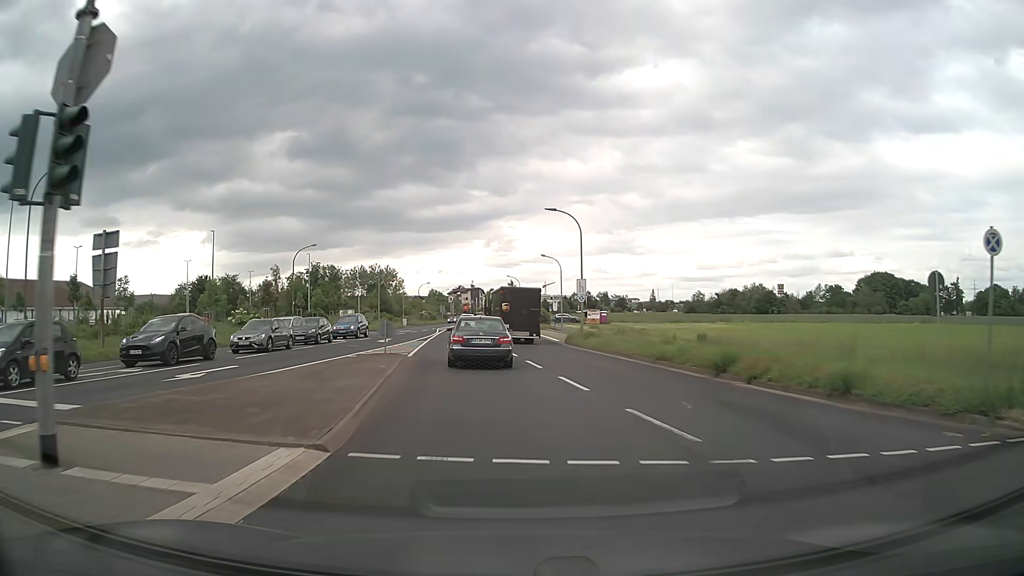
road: tertiary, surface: asphalt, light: Day
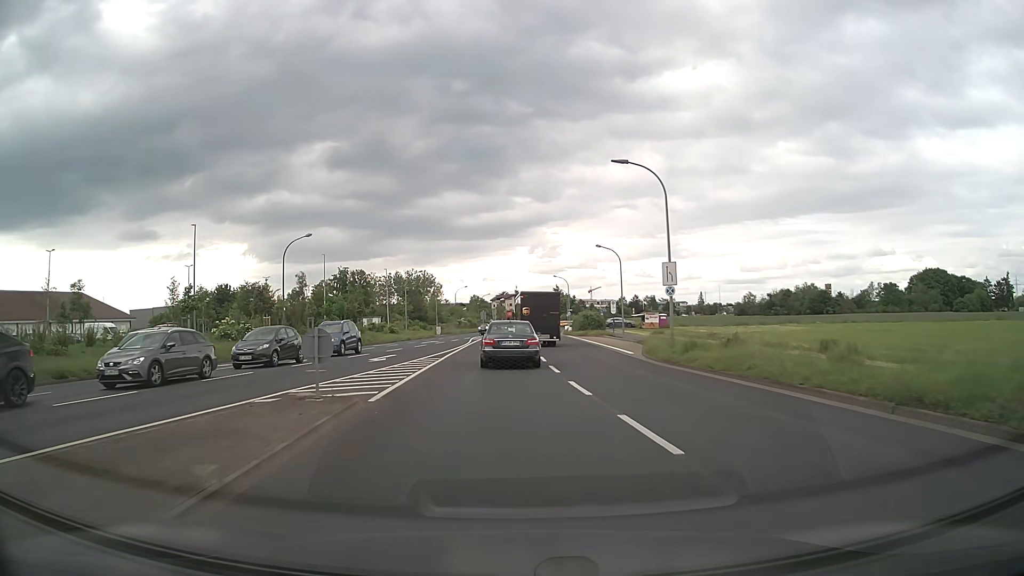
(-0.7, +12.8) m; -5°
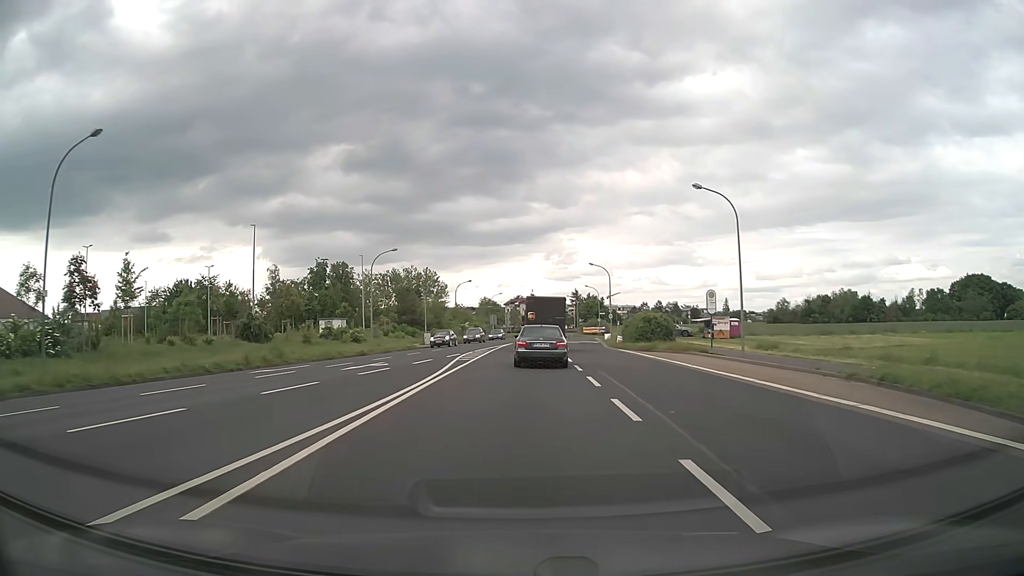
(-0.6, +27.3) m; -1°
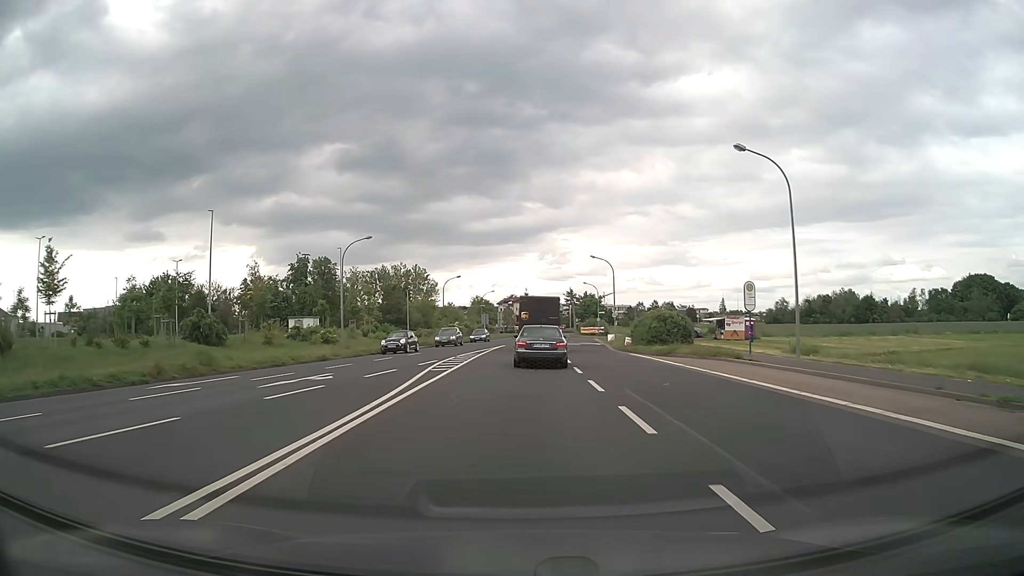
(0.0, +7.1) m; 0°
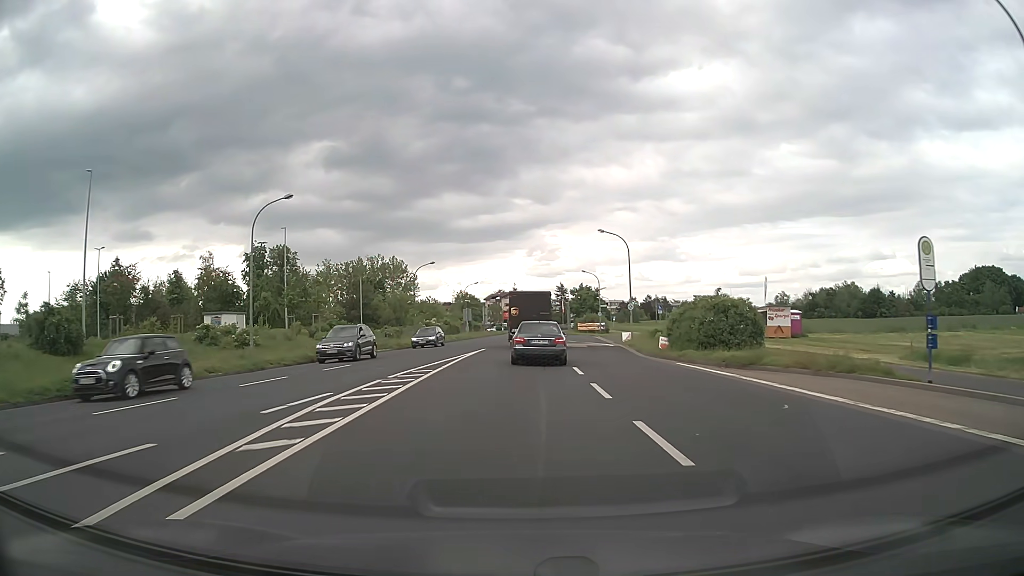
(+0.2, +14.4) m; +1°
